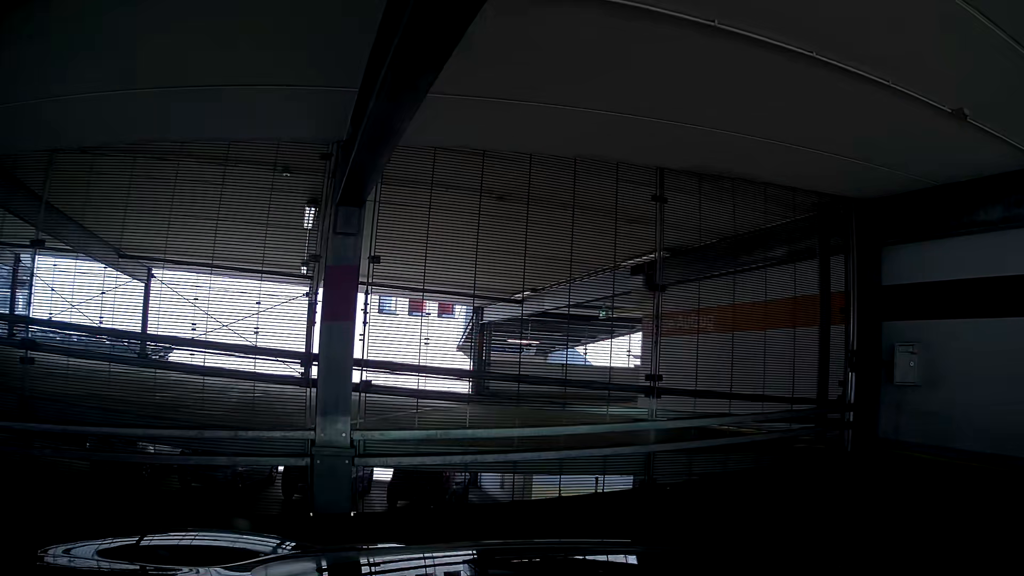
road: service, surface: concrete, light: Day
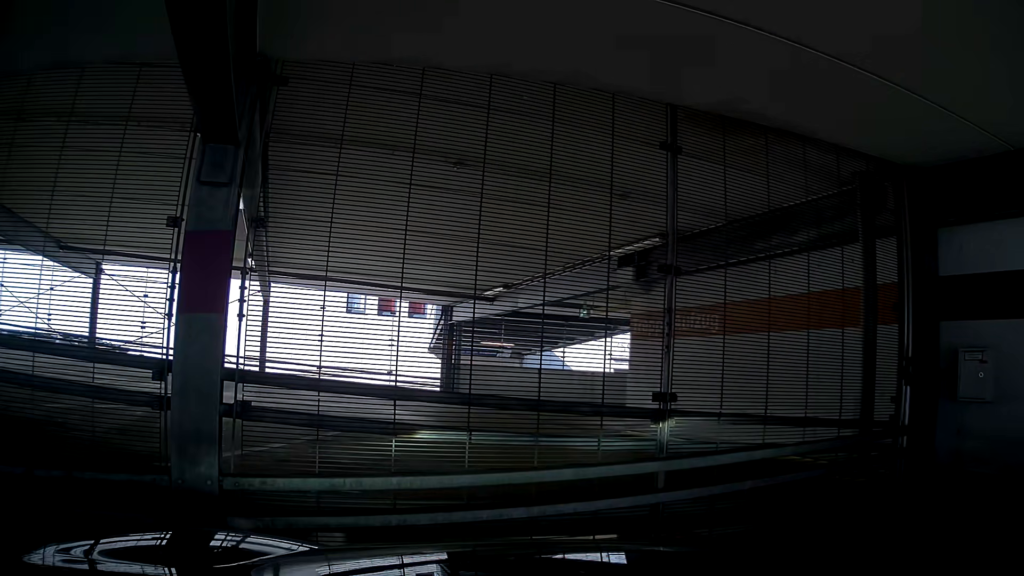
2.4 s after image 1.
(0.0, +1.7) m; 0°
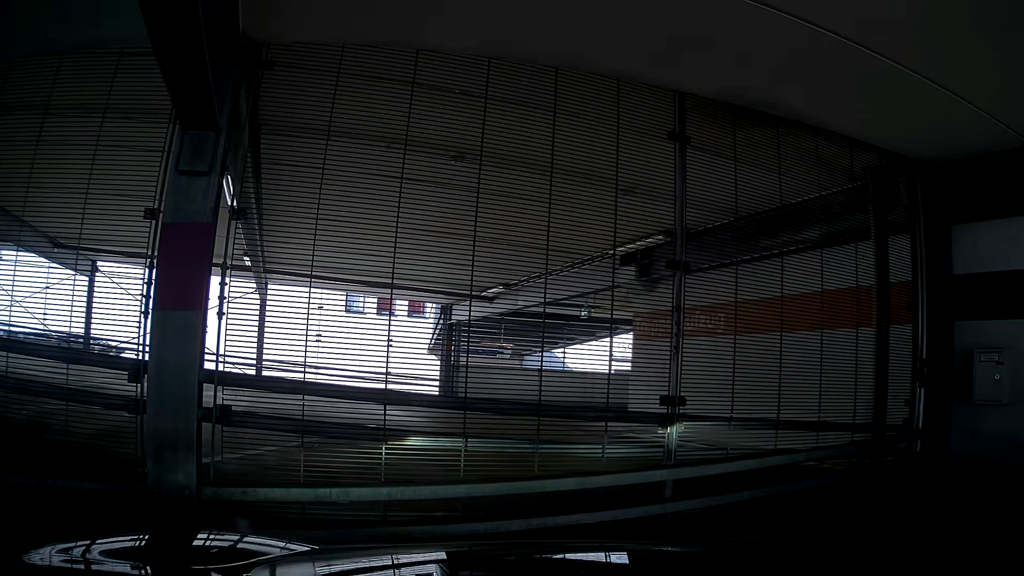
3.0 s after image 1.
(0.0, +0.2) m; 0°
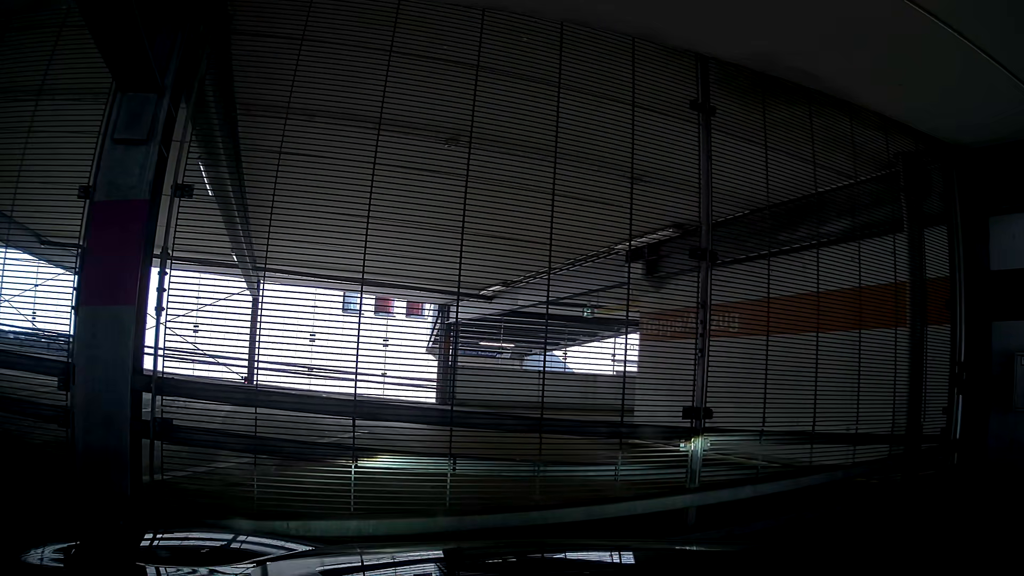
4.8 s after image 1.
(0.0, +0.6) m; 0°
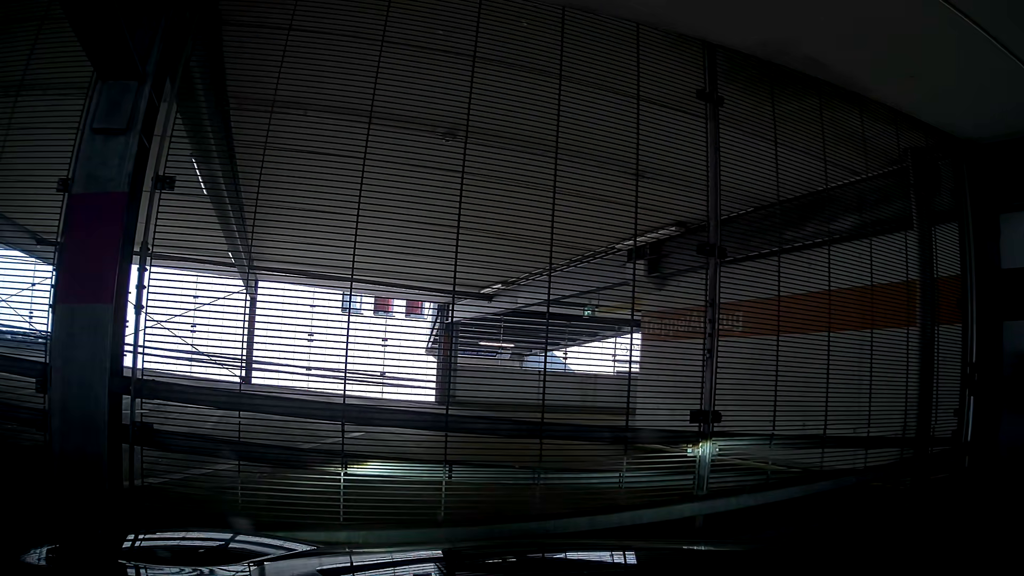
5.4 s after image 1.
(0.0, +0.2) m; 0°
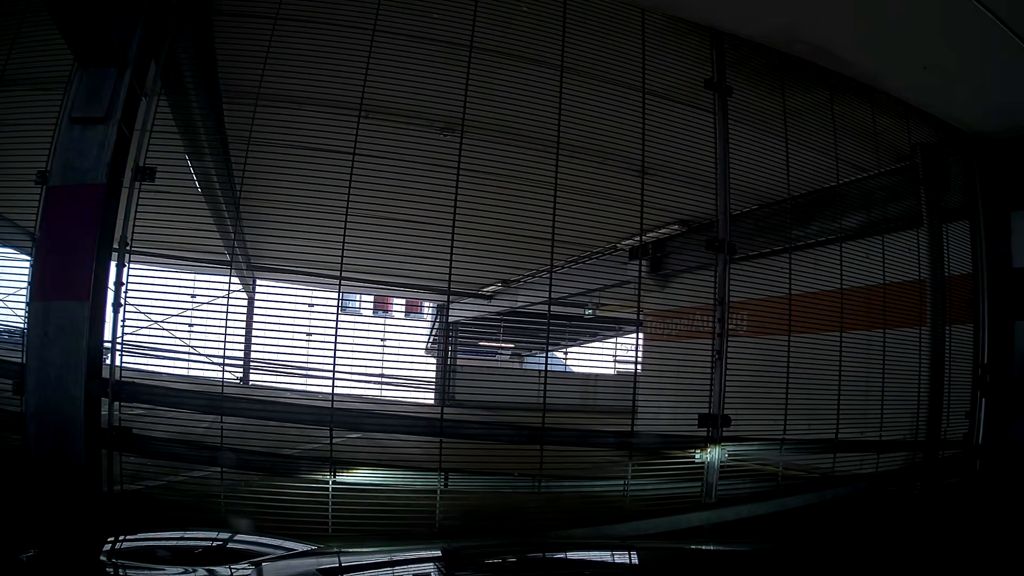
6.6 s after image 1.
(0.0, +0.2) m; 0°
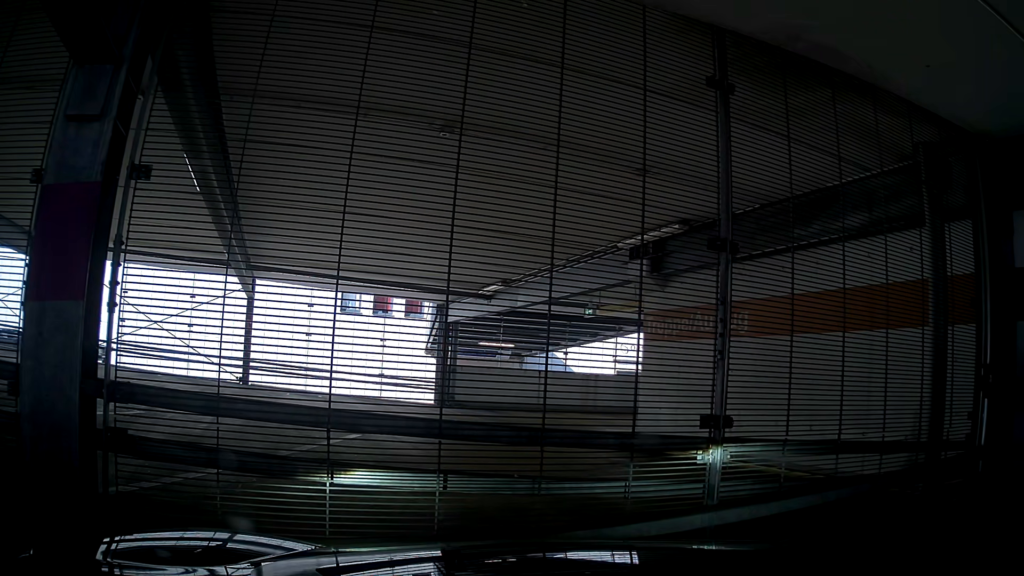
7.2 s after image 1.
(0.0, 0.0) m; 0°
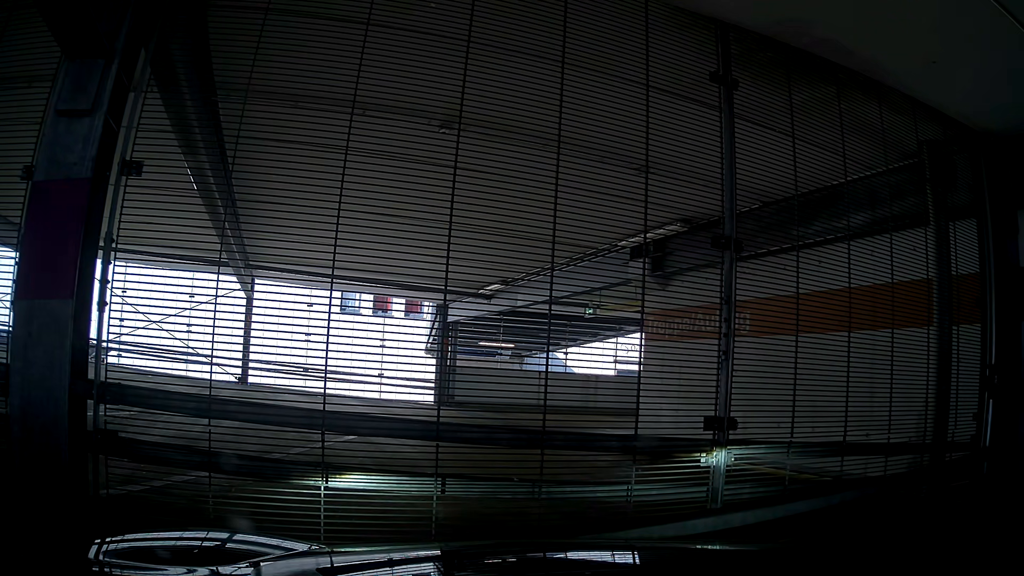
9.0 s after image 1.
(0.0, +0.1) m; 0°
